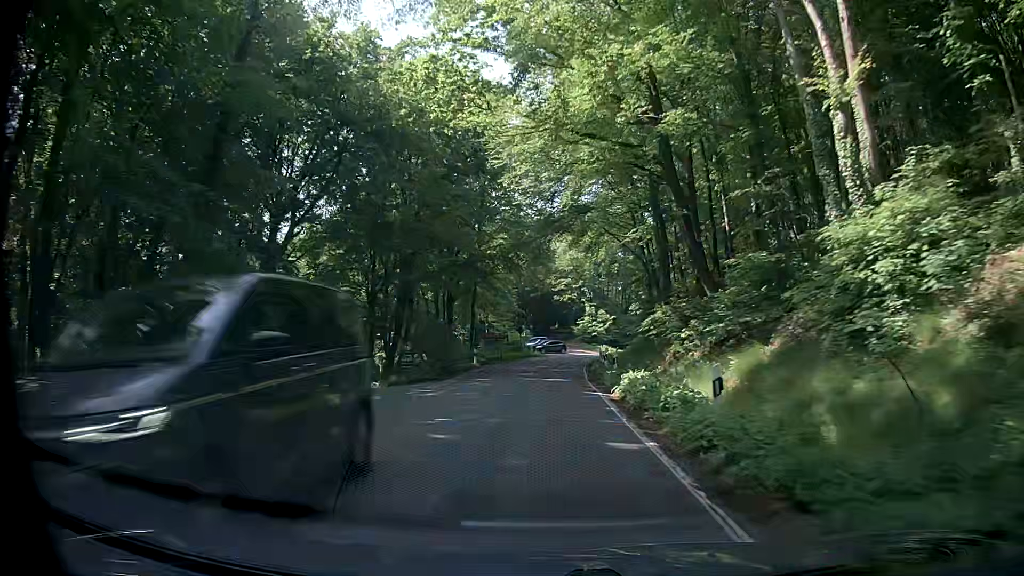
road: secondary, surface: asphalt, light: Day
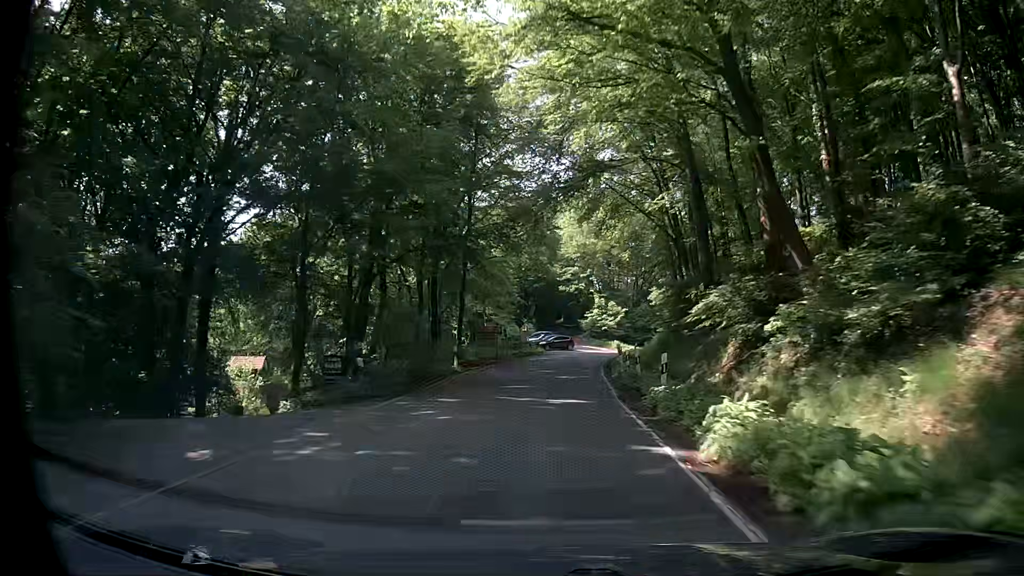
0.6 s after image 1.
(0.0, +9.7) m; -1°
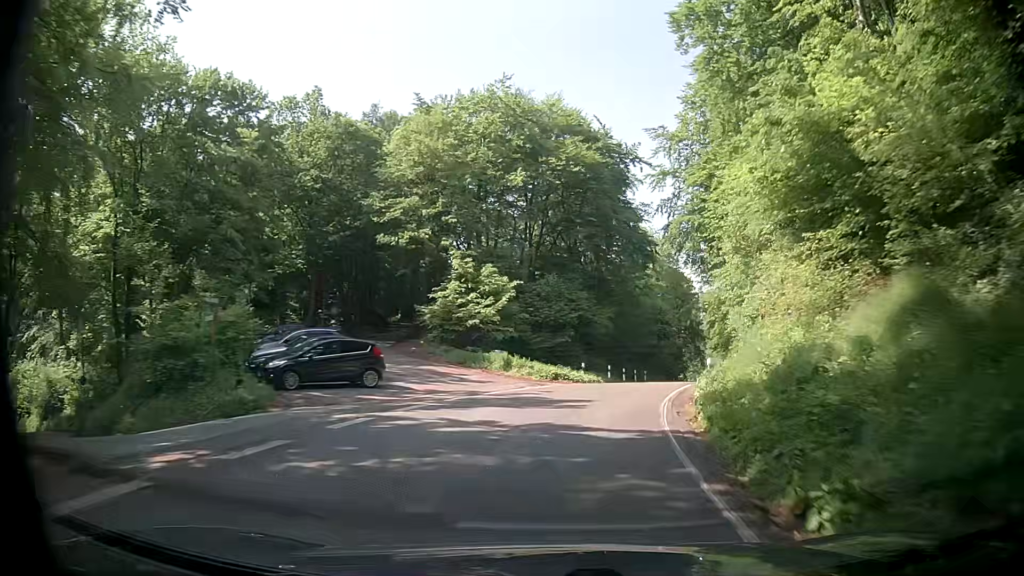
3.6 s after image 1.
(+2.3, +47.6) m; +9°
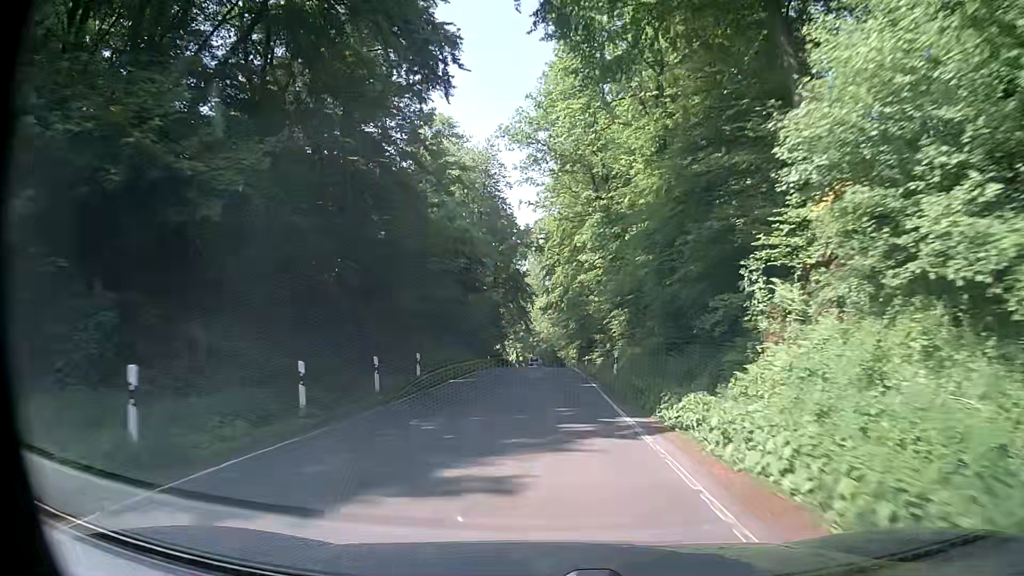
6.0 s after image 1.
(+7.5, +36.2) m; +18°
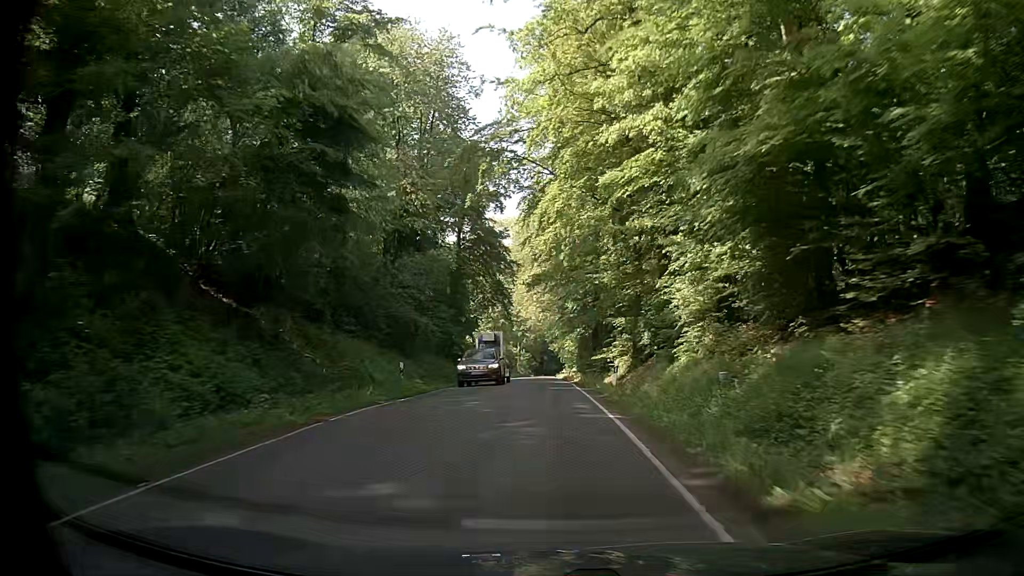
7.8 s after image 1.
(+0.6, +28.9) m; +2°
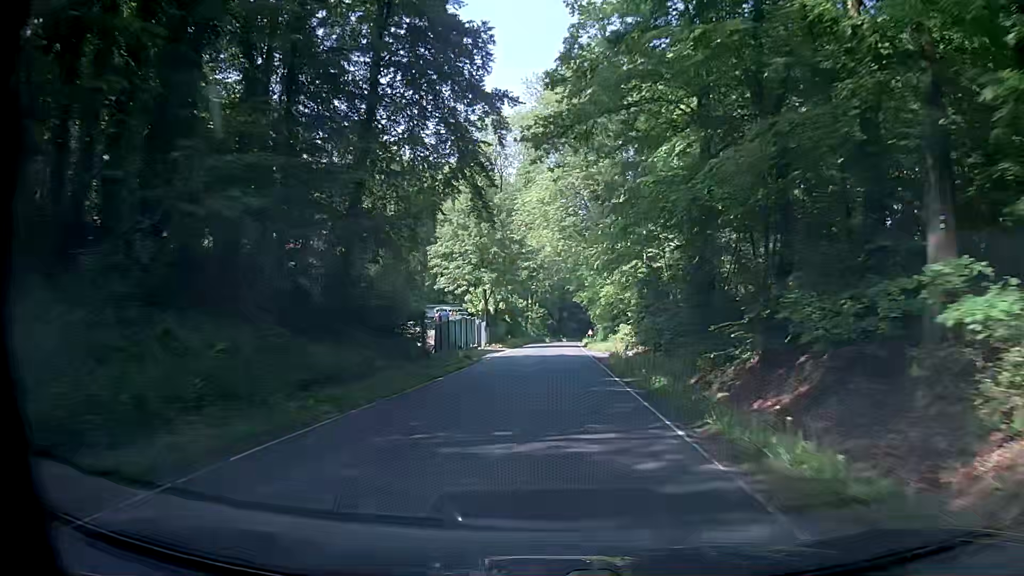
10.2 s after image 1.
(-0.5, +38.7) m; -1°
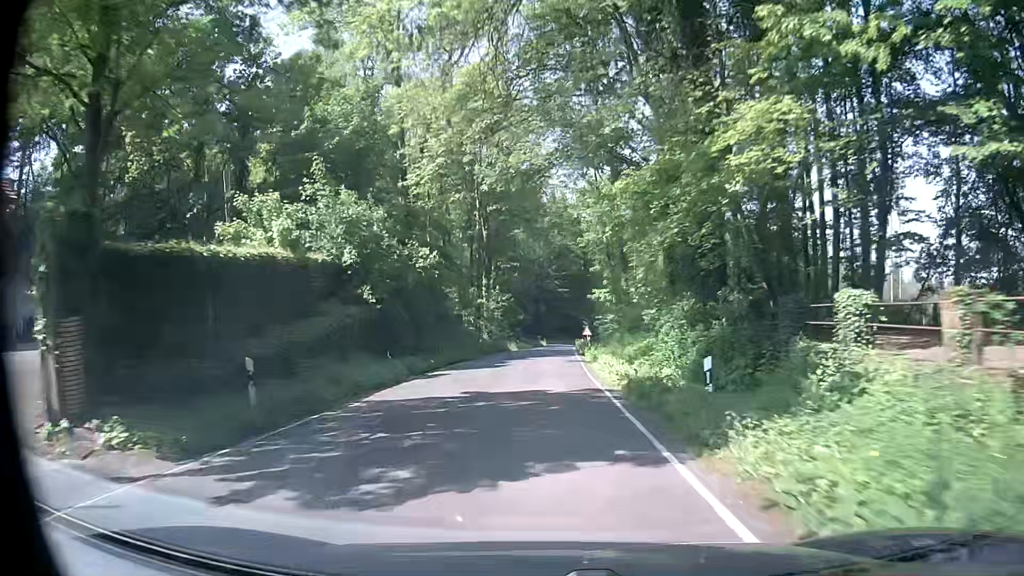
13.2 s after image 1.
(+0.8, +48.7) m; +1°
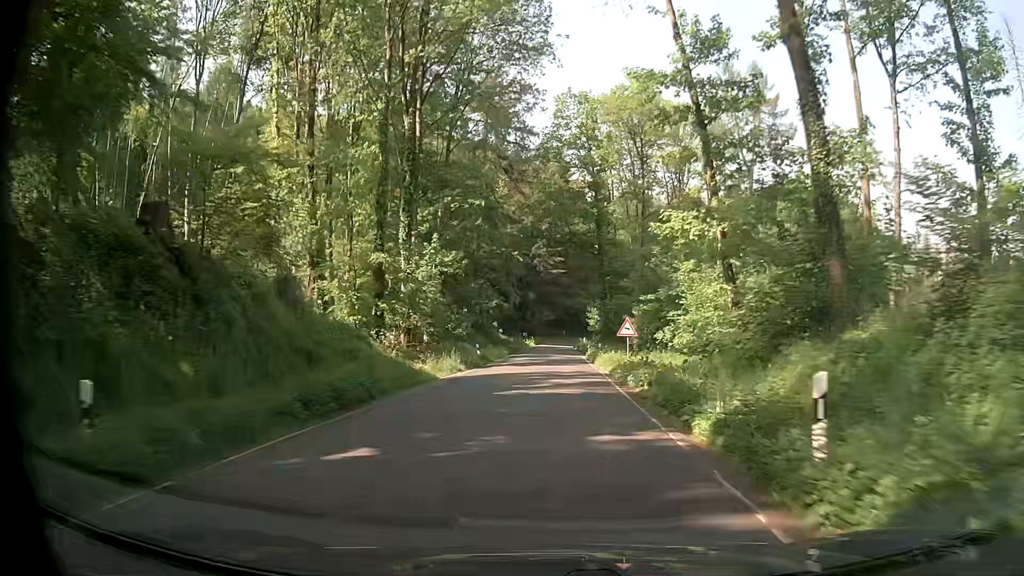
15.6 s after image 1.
(+0.5, +38.7) m; +1°
(0, +10) (0, +20) (0, +30) (+1, +40) (+1, +50) (+1, +60) (+1, +70) (+2, +80) (+2, +90) (+3, +100) m
